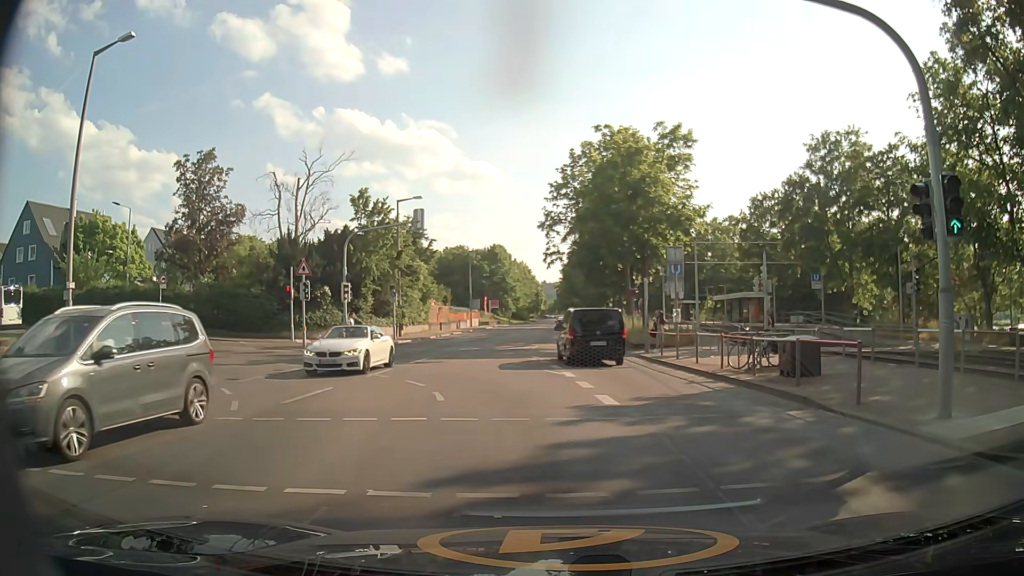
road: secondary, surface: asphalt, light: Day
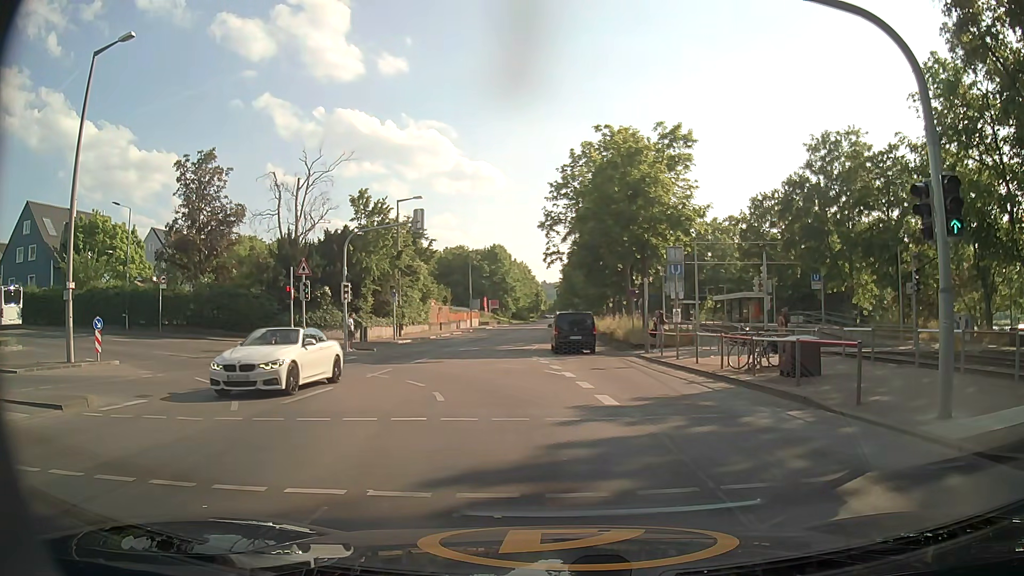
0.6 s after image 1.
(0.0, 0.0) m; 0°
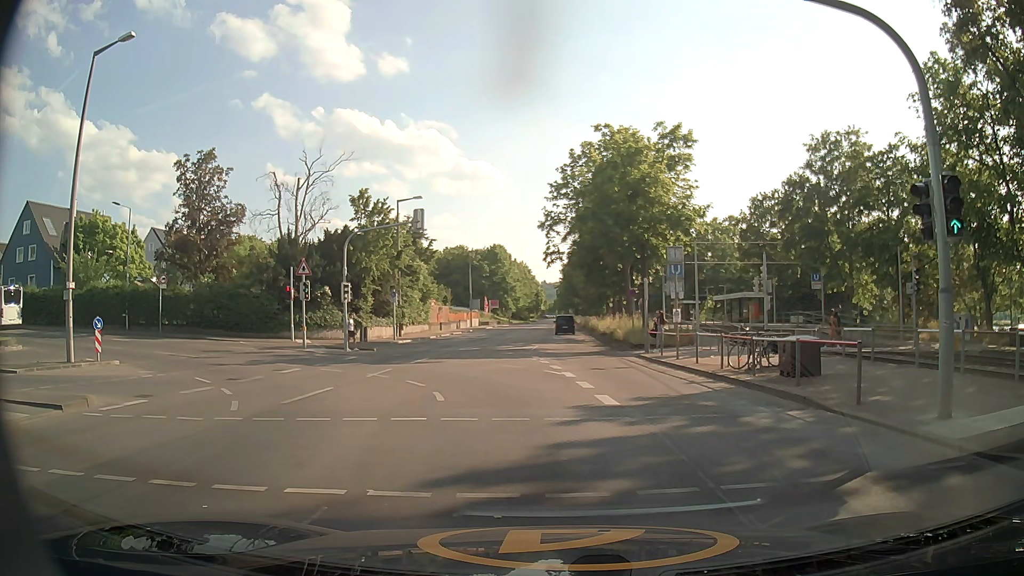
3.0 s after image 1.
(0.0, 0.0) m; 0°
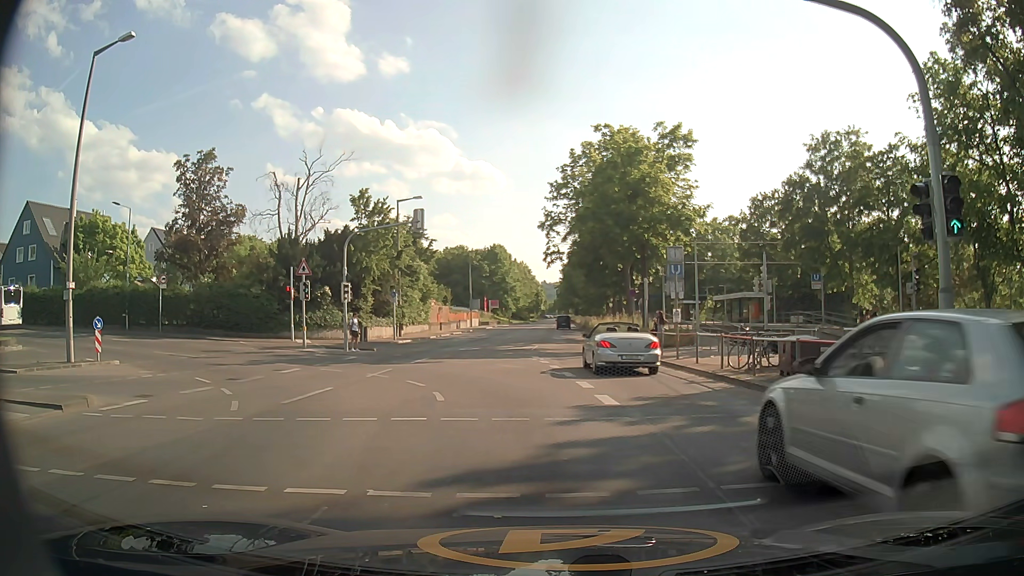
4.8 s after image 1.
(0.0, 0.0) m; 0°
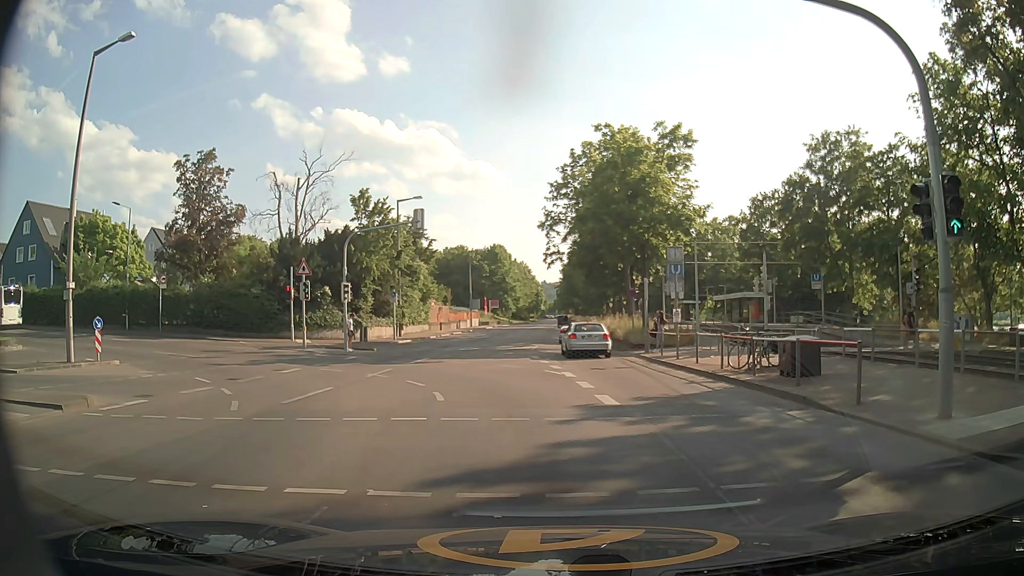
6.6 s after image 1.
(0.0, 0.0) m; 0°
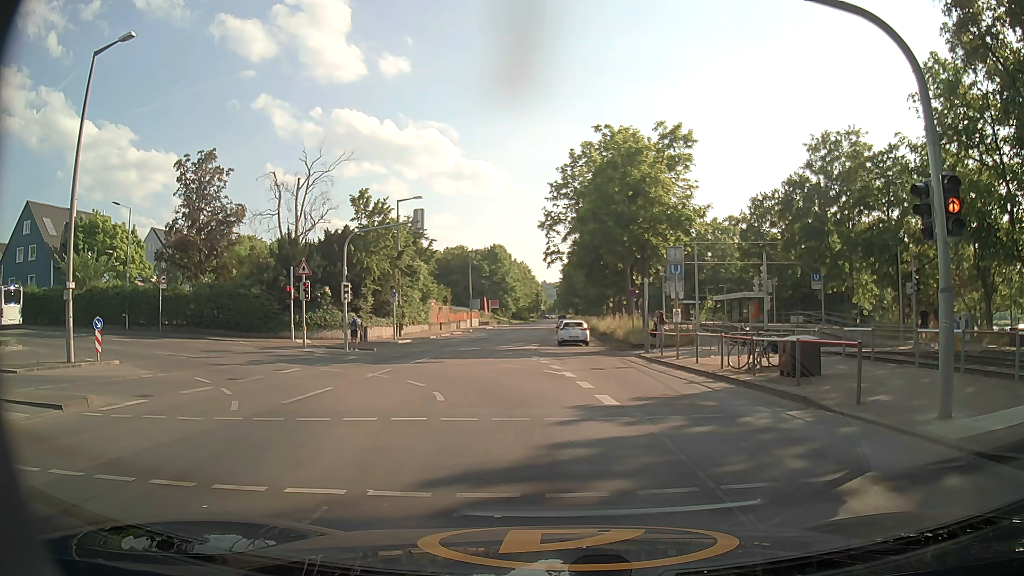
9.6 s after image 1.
(0.0, 0.0) m; 0°
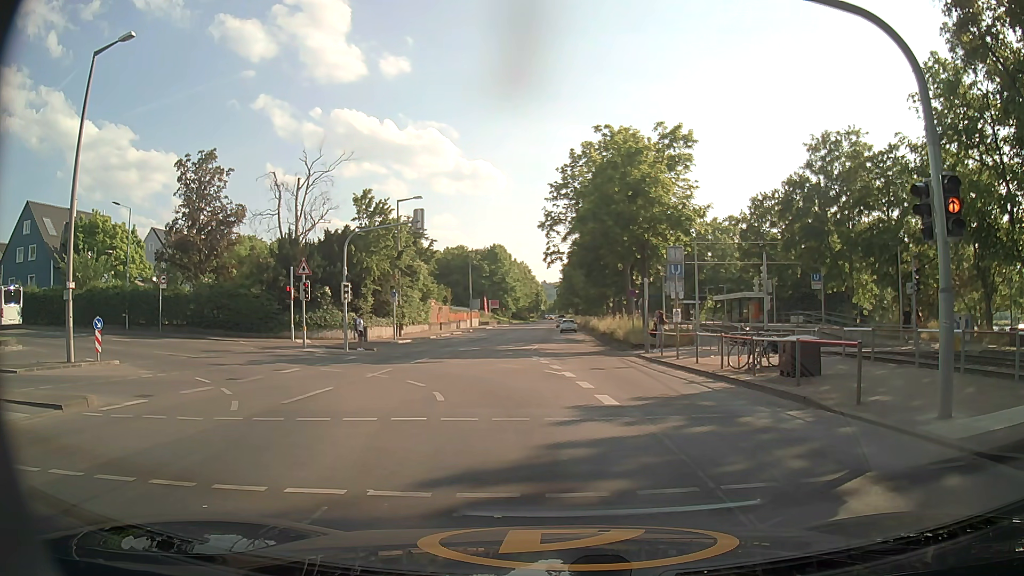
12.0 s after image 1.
(0.0, 0.0) m; 0°
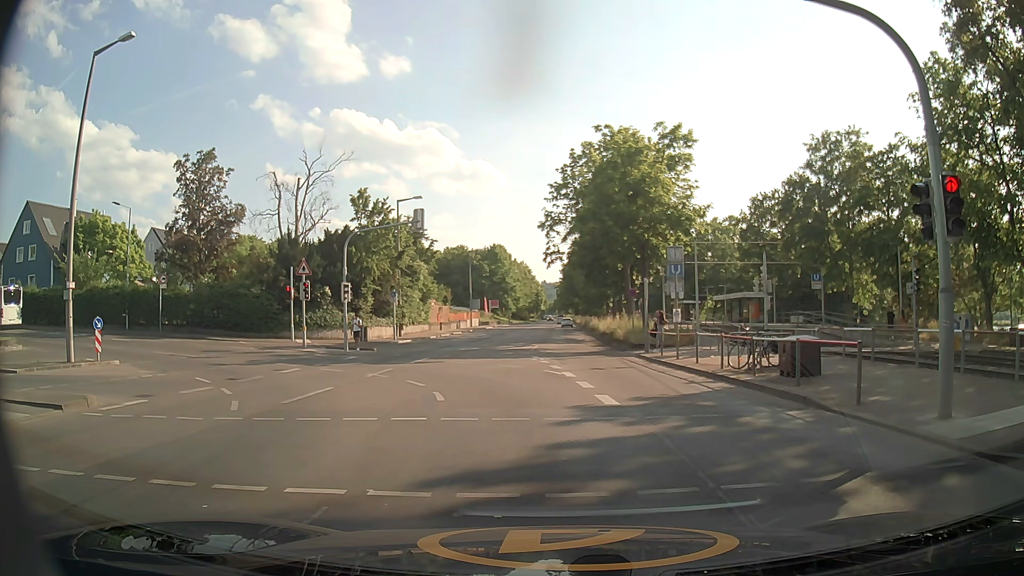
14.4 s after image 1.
(0.0, 0.0) m; 0°
(0, +10) (-2, +20) (-8, +27) (-18, +31) (-27, +33) (-37, +34) (-47, +34) (-57, +35) (-67, +36) (-77, +37) m
